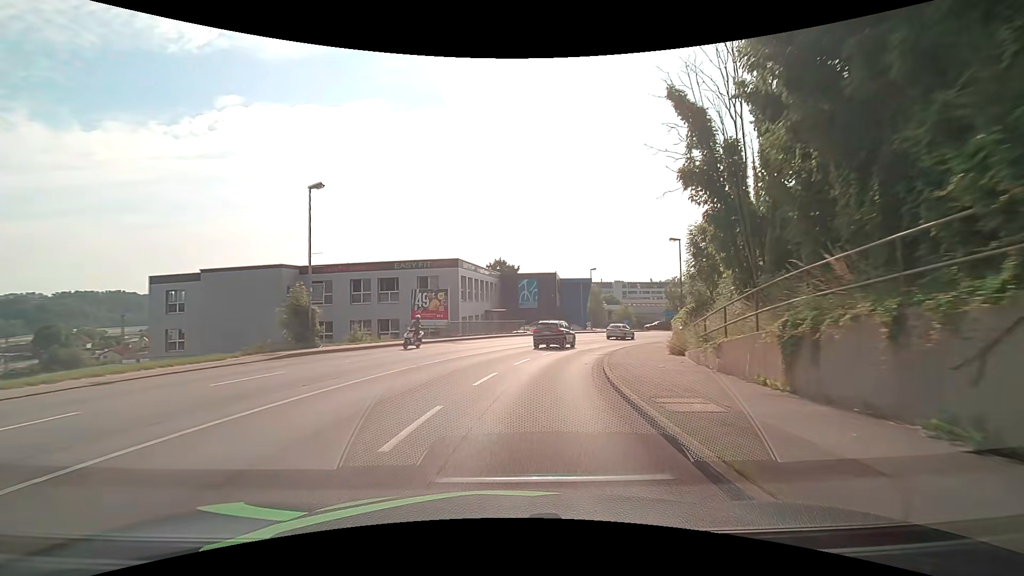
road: tertiary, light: Day
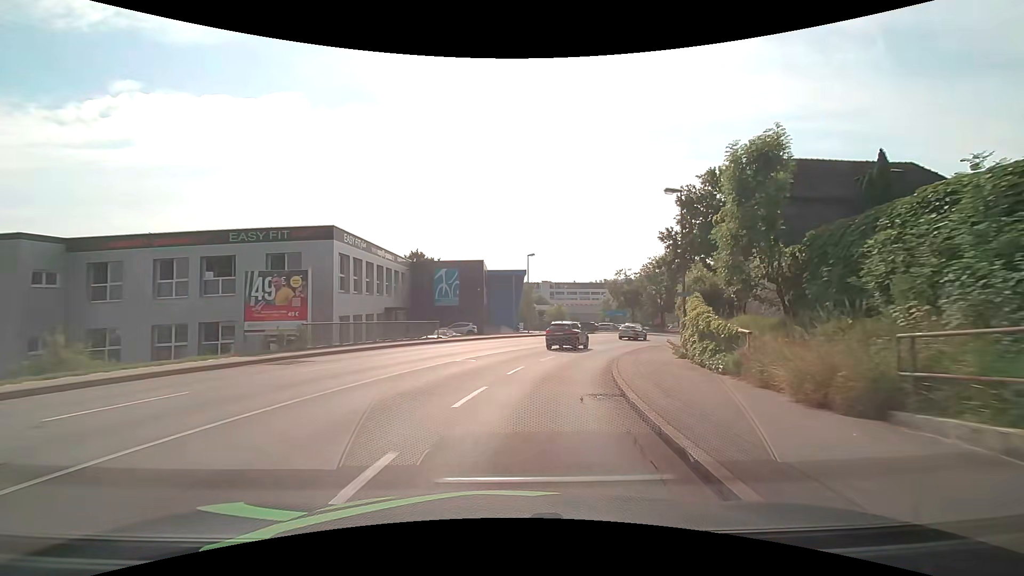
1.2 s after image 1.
(+1.0, +14.9) m; +8°
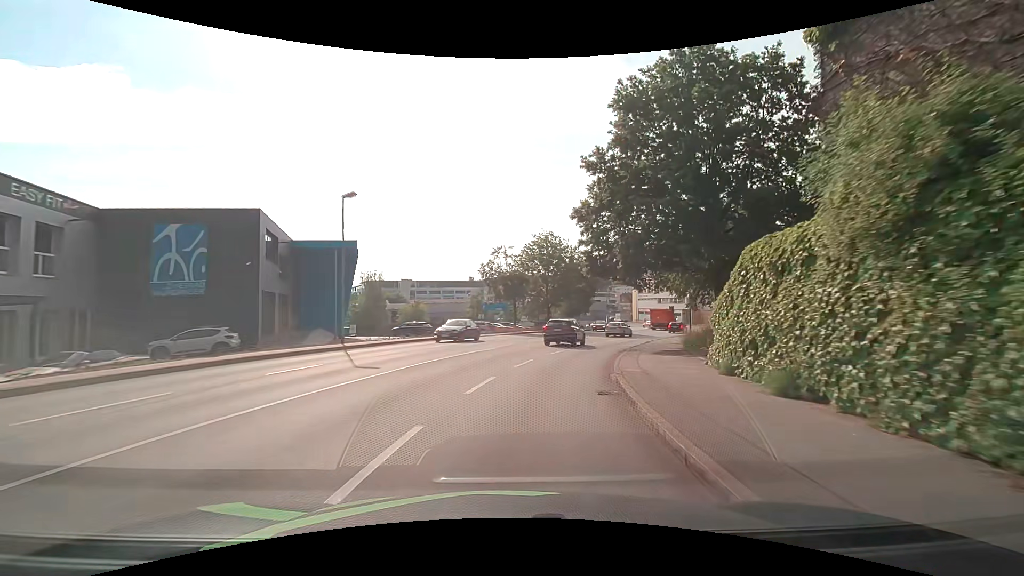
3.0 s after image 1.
(+3.1, +22.2) m; +16°
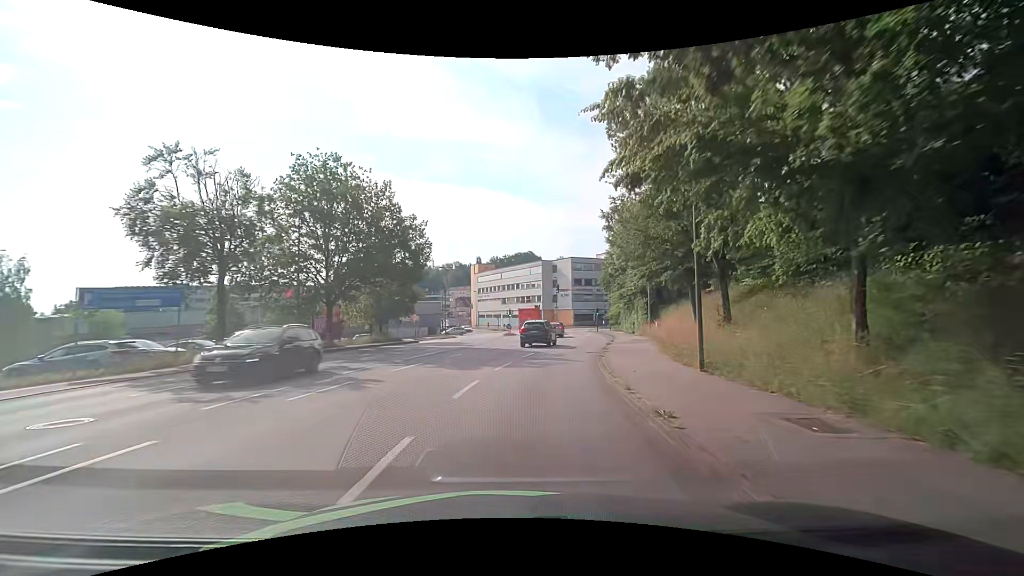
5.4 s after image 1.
(+5.0, +29.5) m; +18°
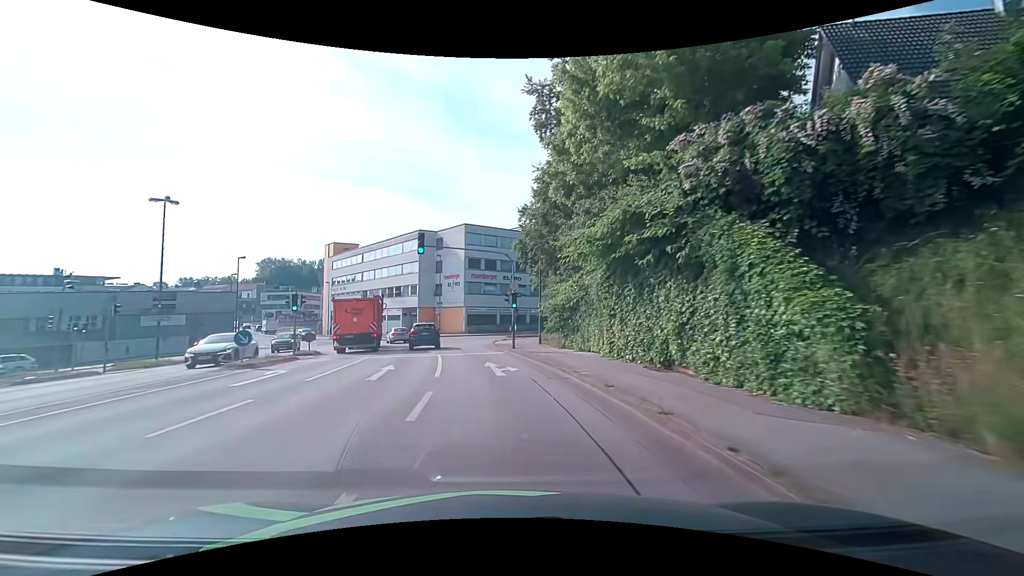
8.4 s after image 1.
(+6.0, +37.3) m; +13°
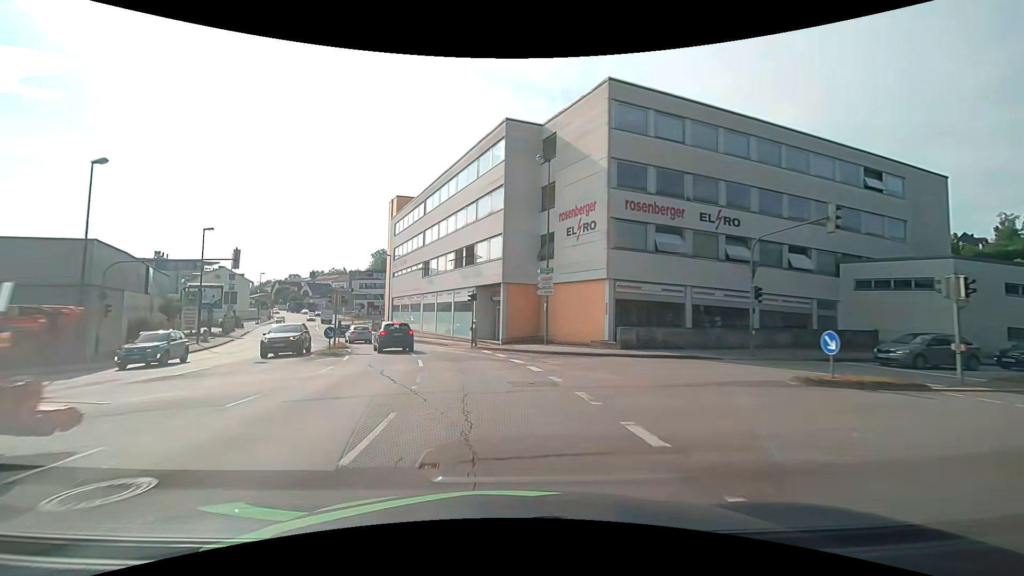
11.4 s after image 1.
(-4.0, +37.6) m; -13°
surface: asphalt
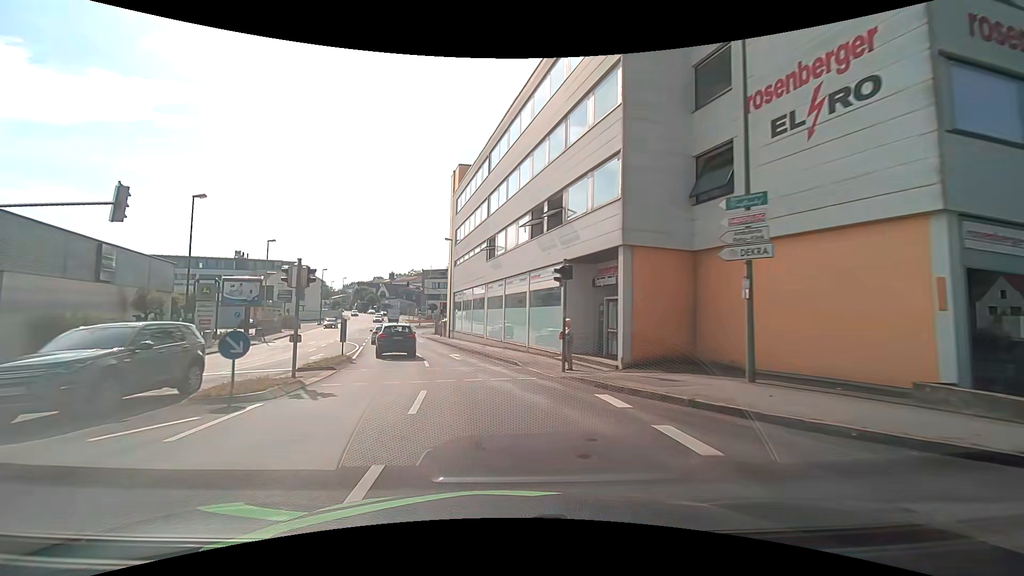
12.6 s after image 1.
(-1.2, +15.1) m; -9°
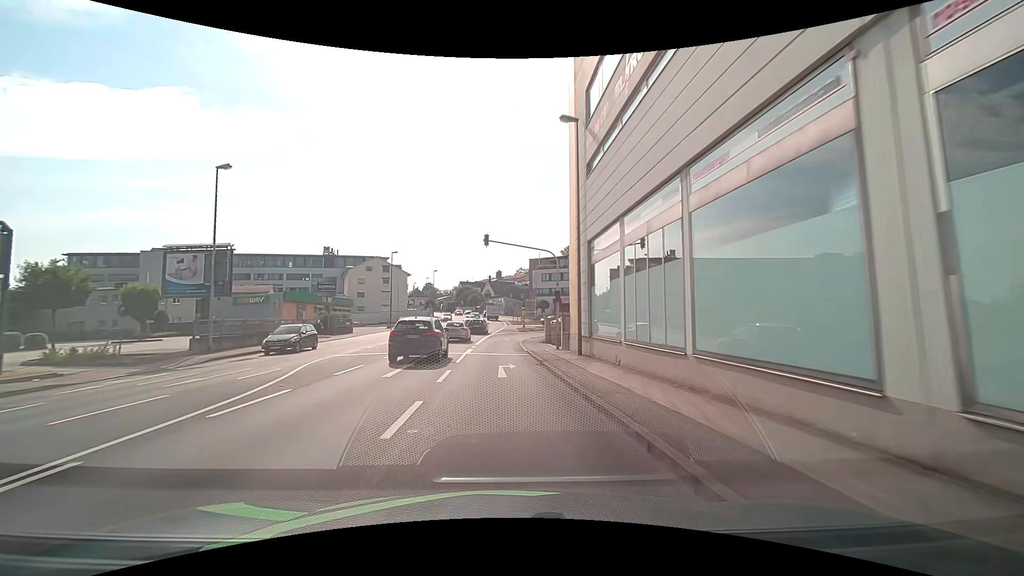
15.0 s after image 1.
(-4.0, +30.2) m; -13°
(0, +10) (0, +20) (-1, +30) (0, +40) (+2, +50) (+7, +59) (+12, +67) (+18, +75) (+24, +83) (+29, +92) m
